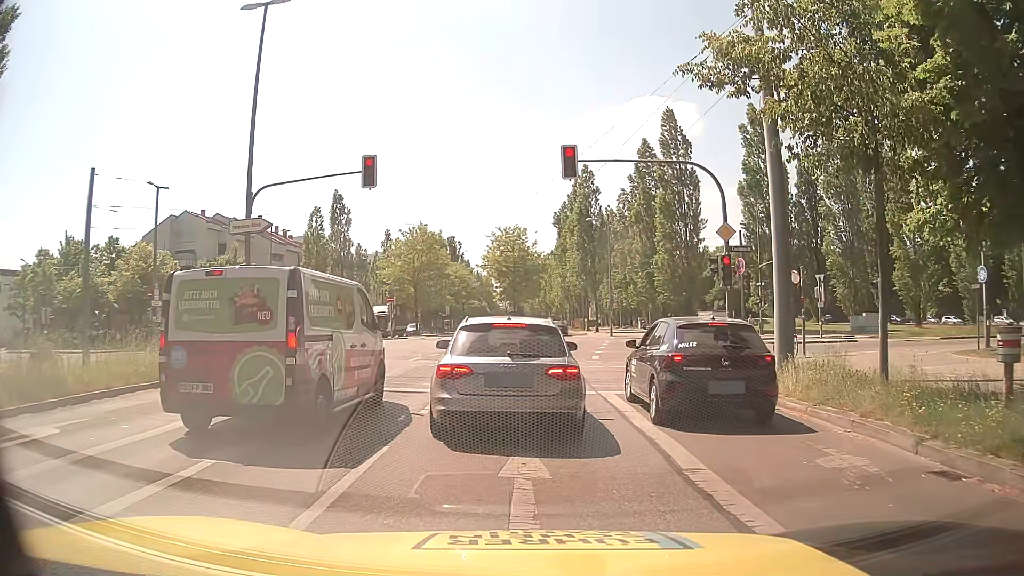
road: secondary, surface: asphalt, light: Day
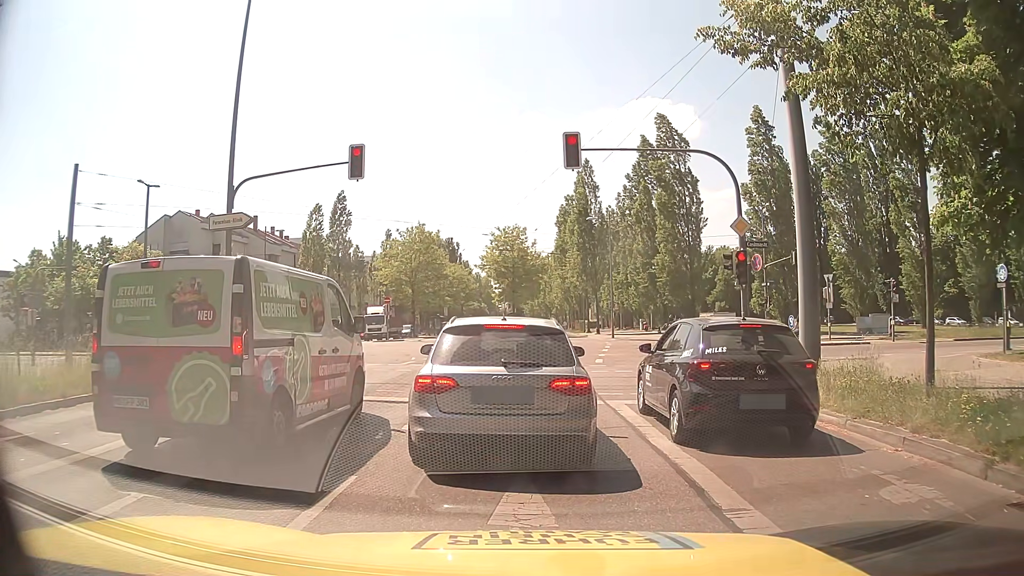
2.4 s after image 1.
(0.0, +1.3) m; 0°
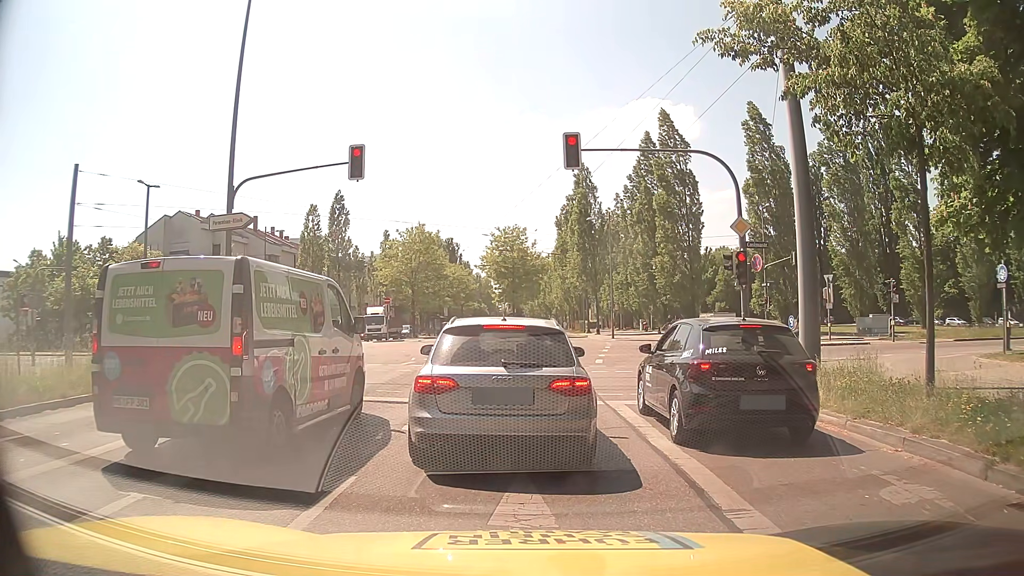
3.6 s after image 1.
(0.0, 0.0) m; 0°
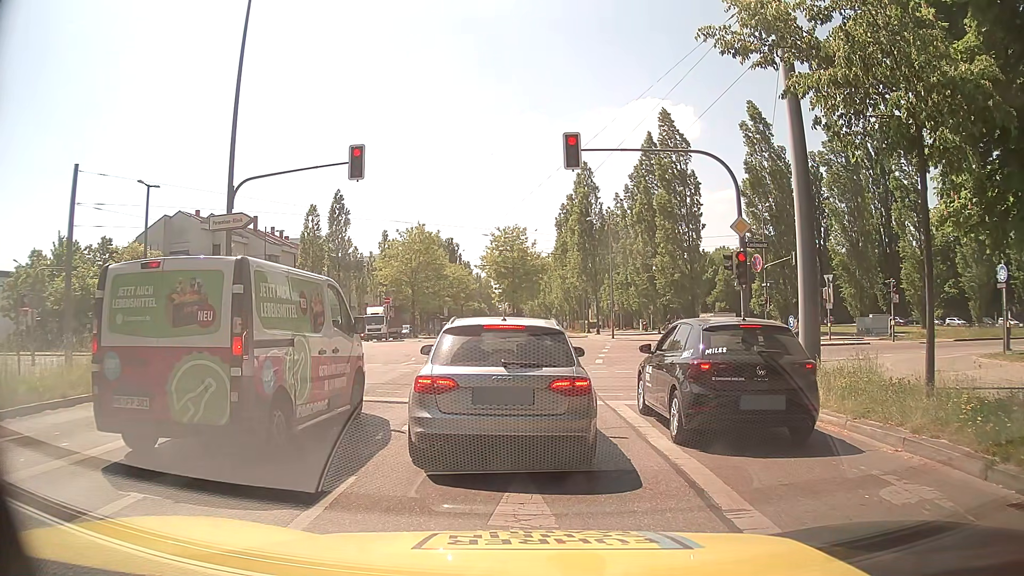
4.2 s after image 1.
(0.0, 0.0) m; 0°
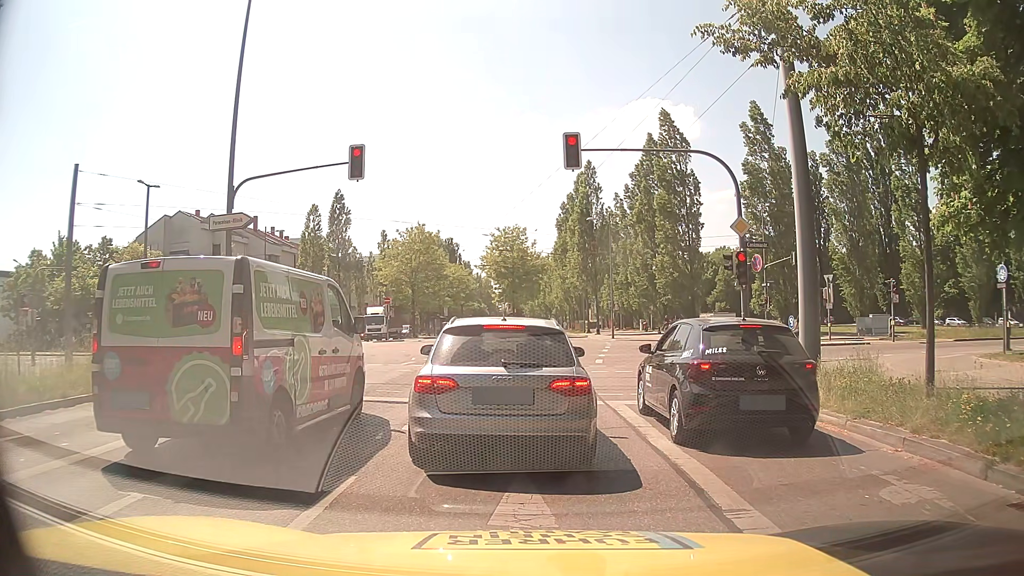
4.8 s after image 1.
(0.0, 0.0) m; 0°
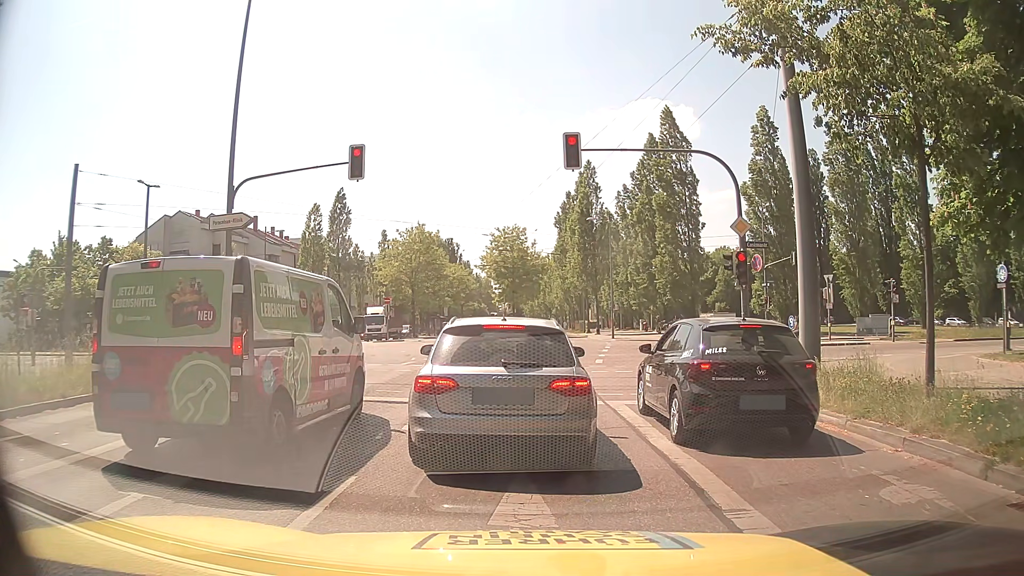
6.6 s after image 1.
(0.0, 0.0) m; 0°
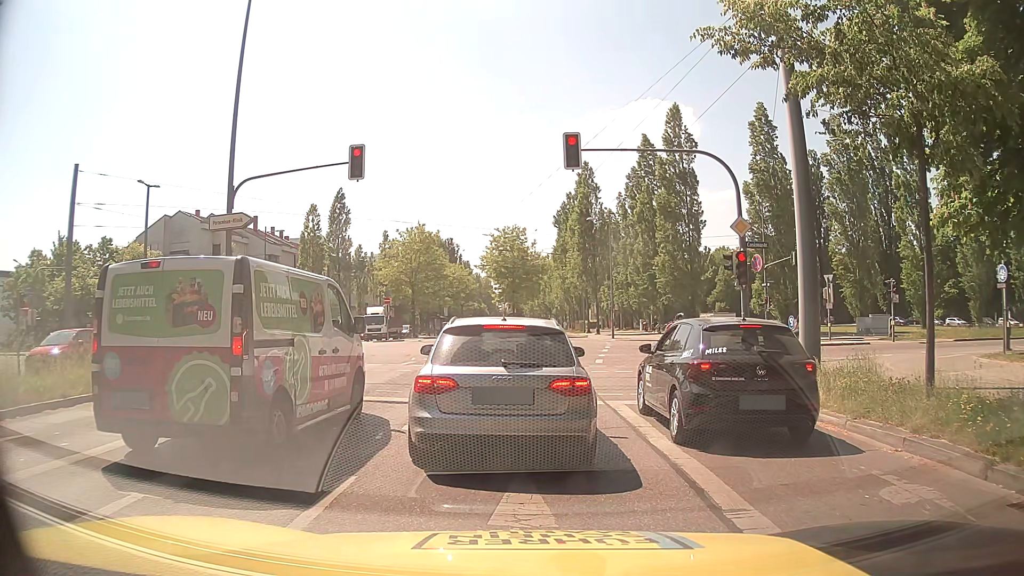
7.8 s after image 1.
(0.0, 0.0) m; 0°
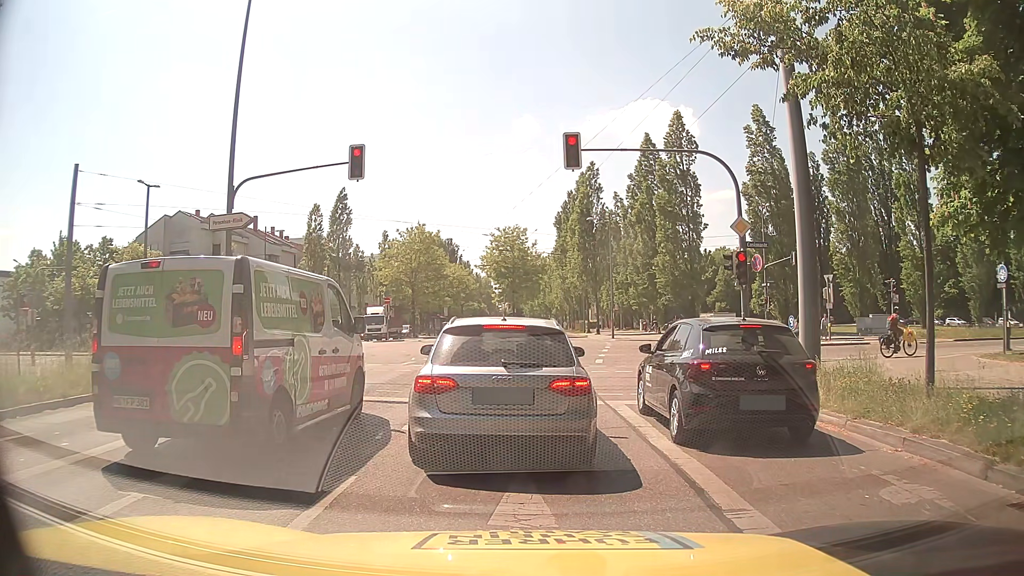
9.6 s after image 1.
(0.0, 0.0) m; 0°
